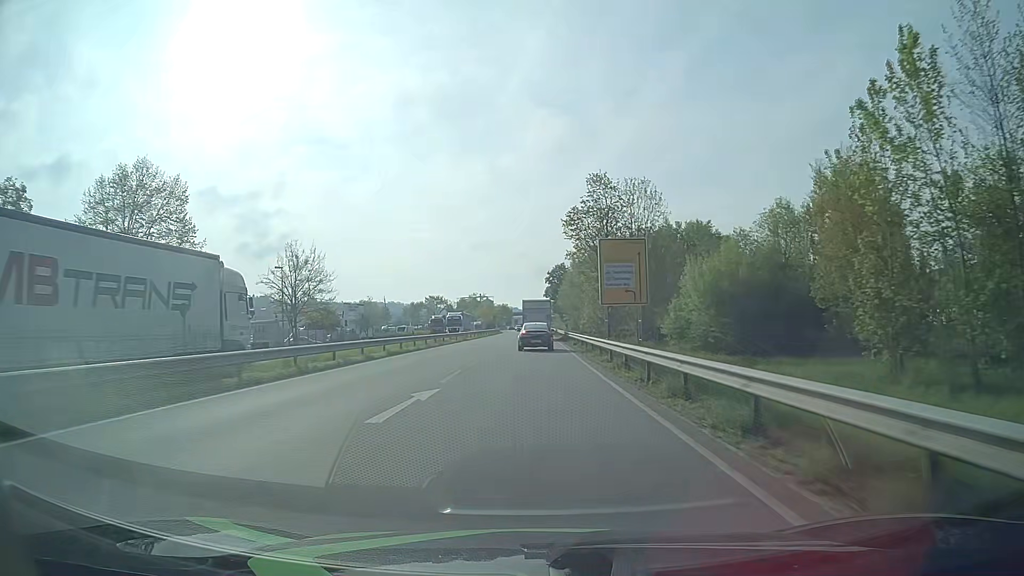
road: primary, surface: asphalt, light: Day
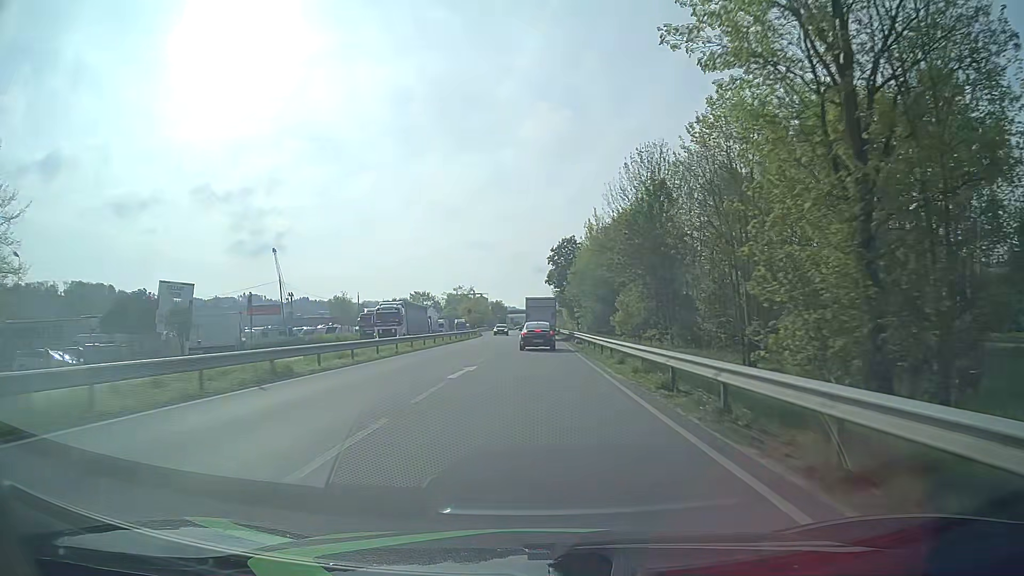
(+0.1, +46.5) m; 0°
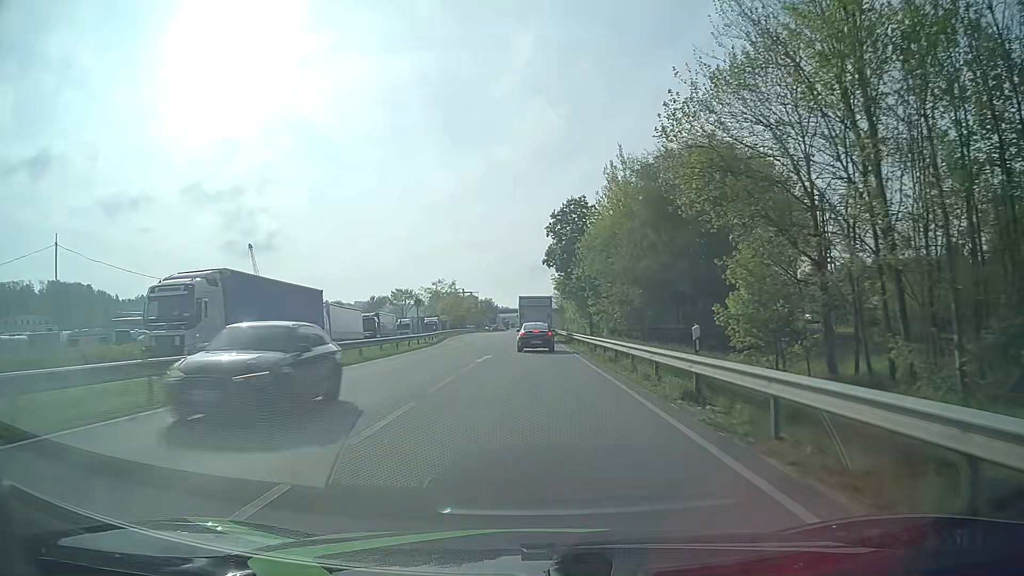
(+0.3, +34.2) m; +1°
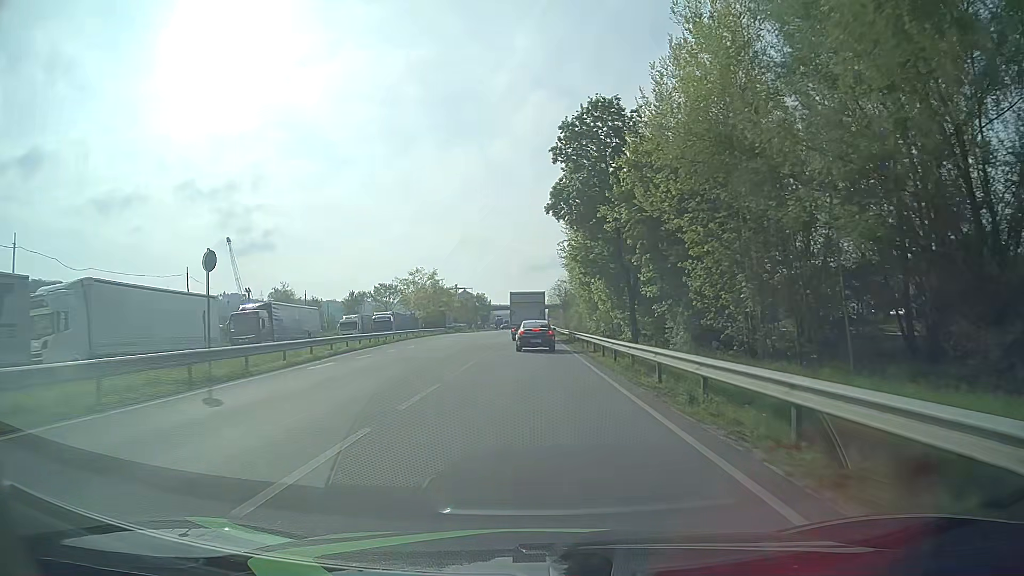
(0.0, +33.0) m; 0°
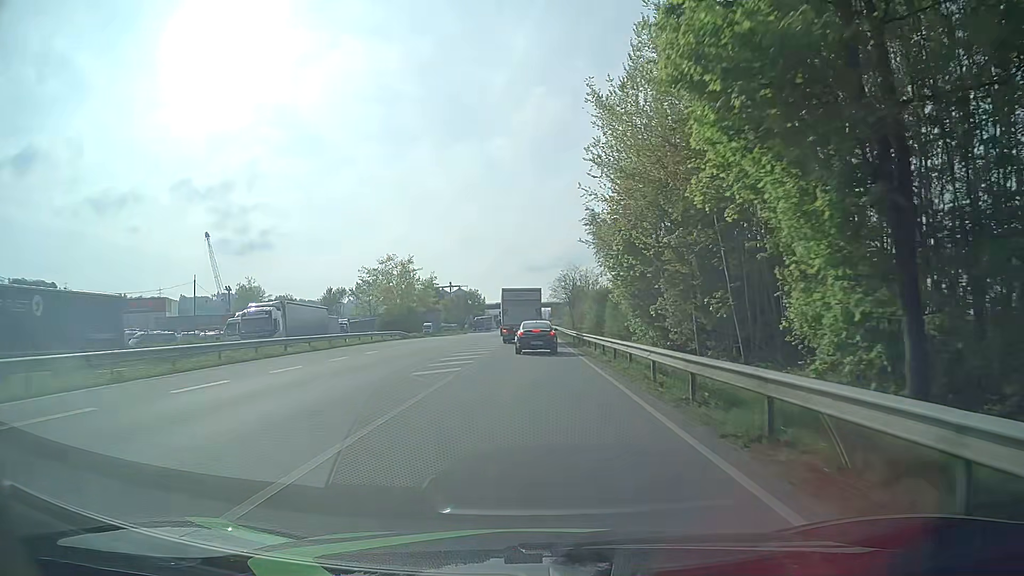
(-0.1, +31.2) m; 0°
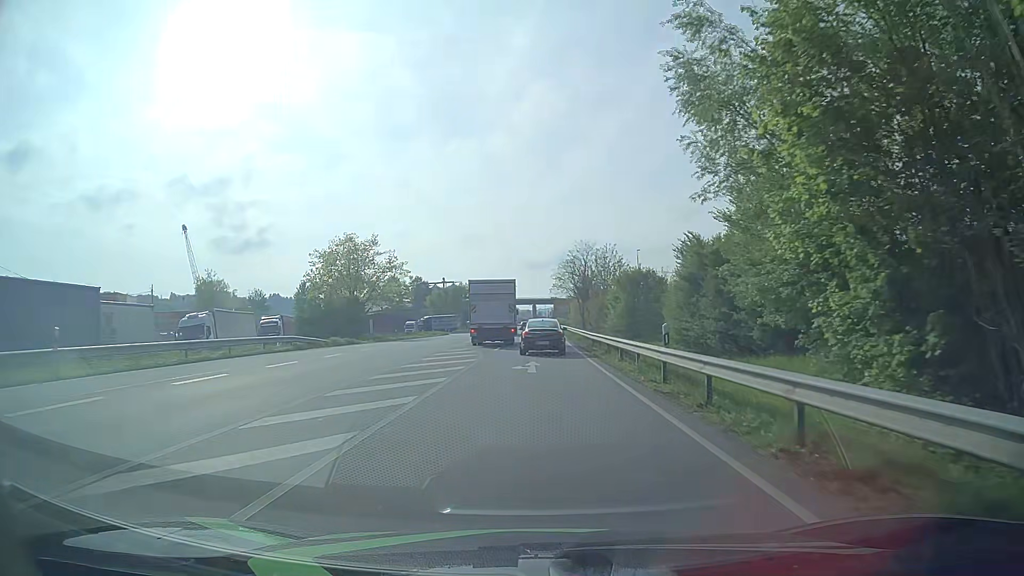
(+0.1, +28.7) m; 0°
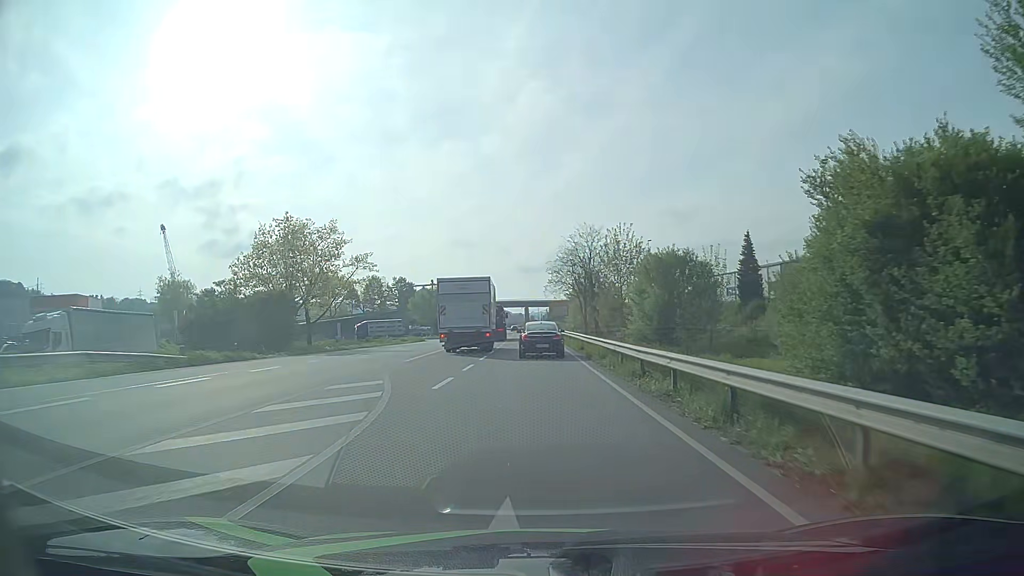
(+0.1, +17.8) m; +1°
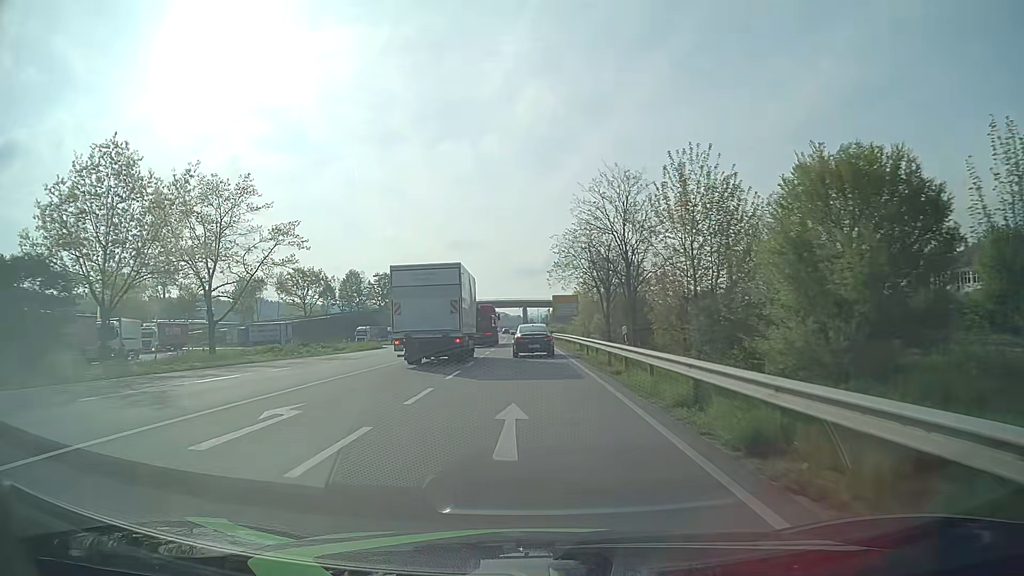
(0.0, +26.6) m; 0°
(0, +10) (0, +20) (0, +30) (0, +40) (0, +50) (-1, +60) (-1, +70) (-1, +80) (-1, +90) (-2, +100) m
